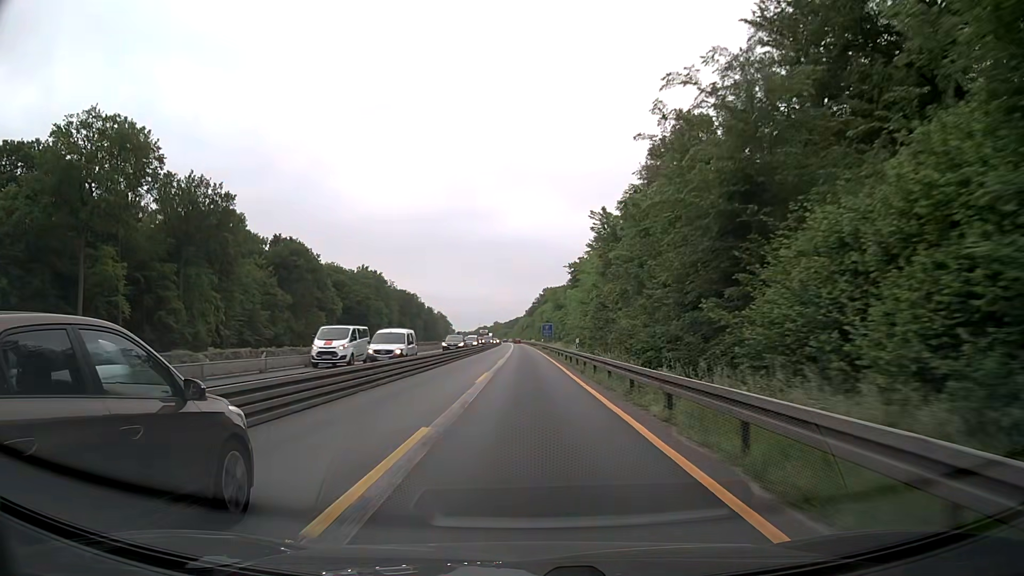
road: motorway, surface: asphalt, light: Day
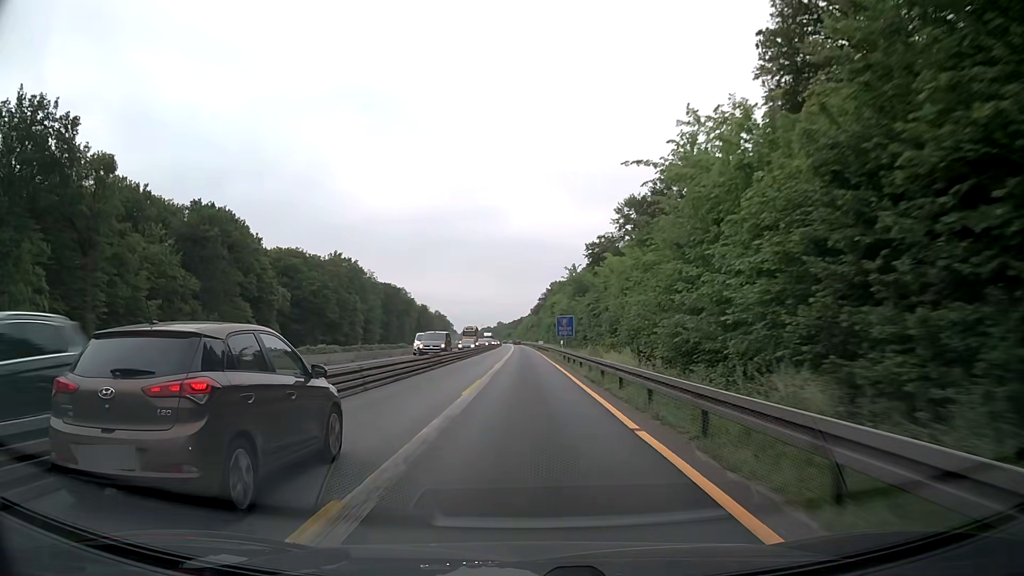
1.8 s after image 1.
(+0.1, +38.7) m; 0°
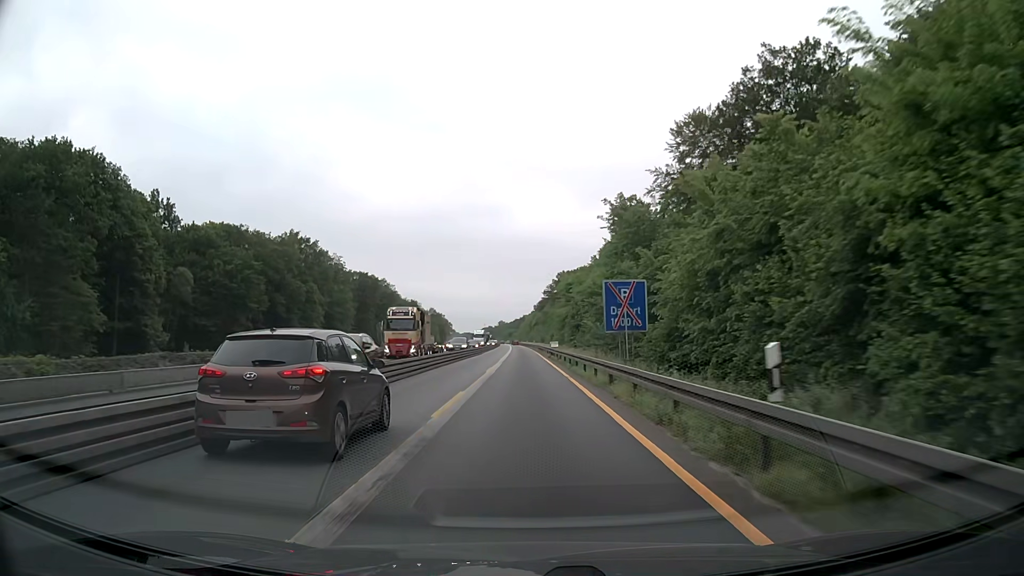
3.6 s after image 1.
(0.0, +38.7) m; 0°
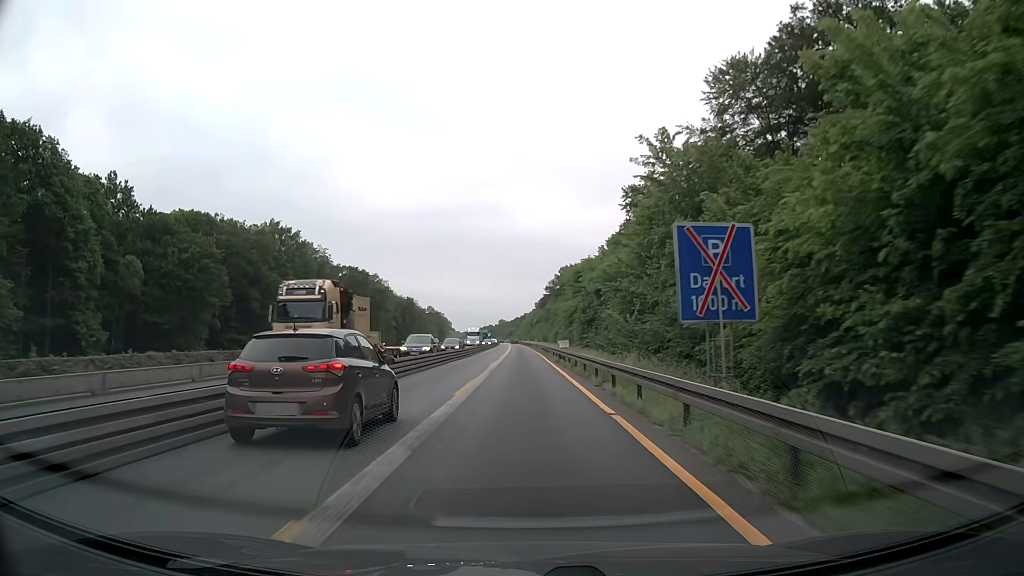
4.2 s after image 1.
(0.0, +12.9) m; 0°
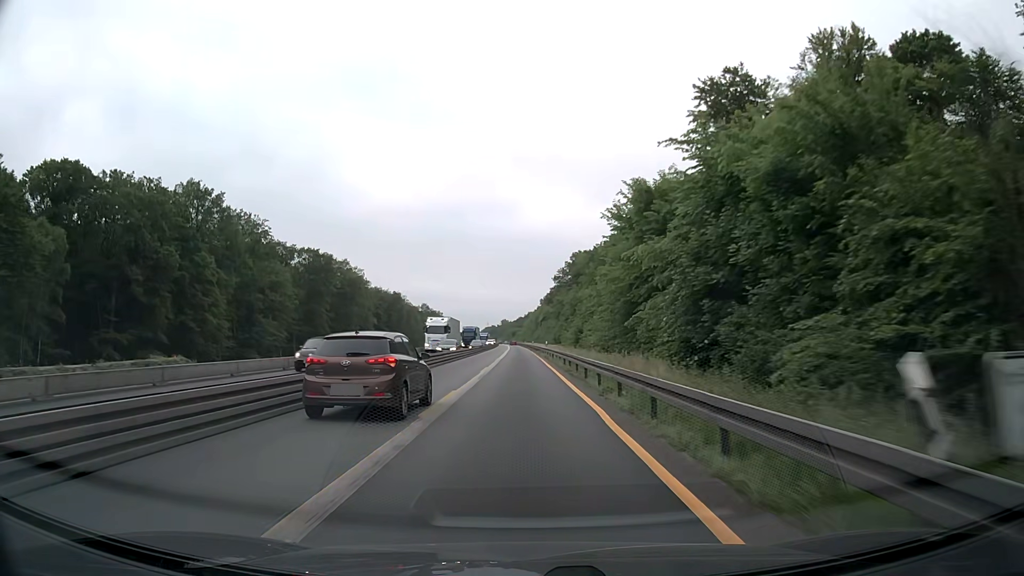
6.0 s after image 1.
(0.0, +38.7) m; 0°
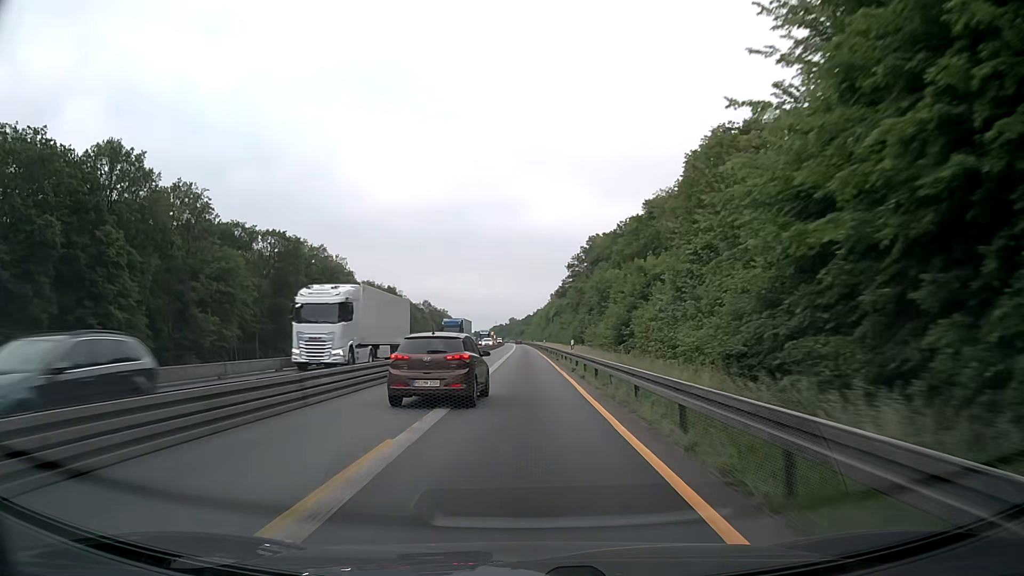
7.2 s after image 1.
(-0.1, +25.8) m; -1°
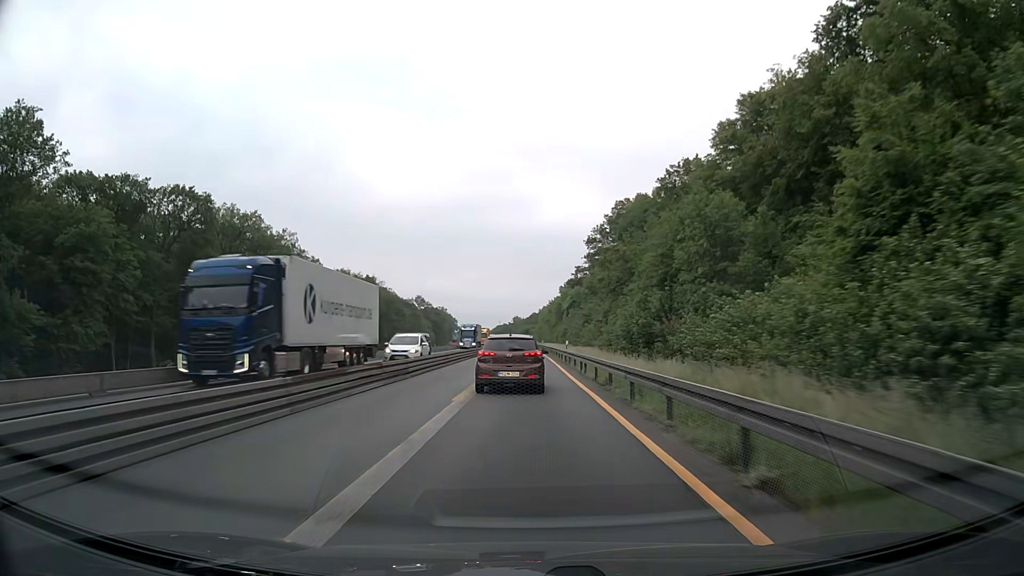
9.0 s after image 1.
(-0.2, +38.6) m; -1°
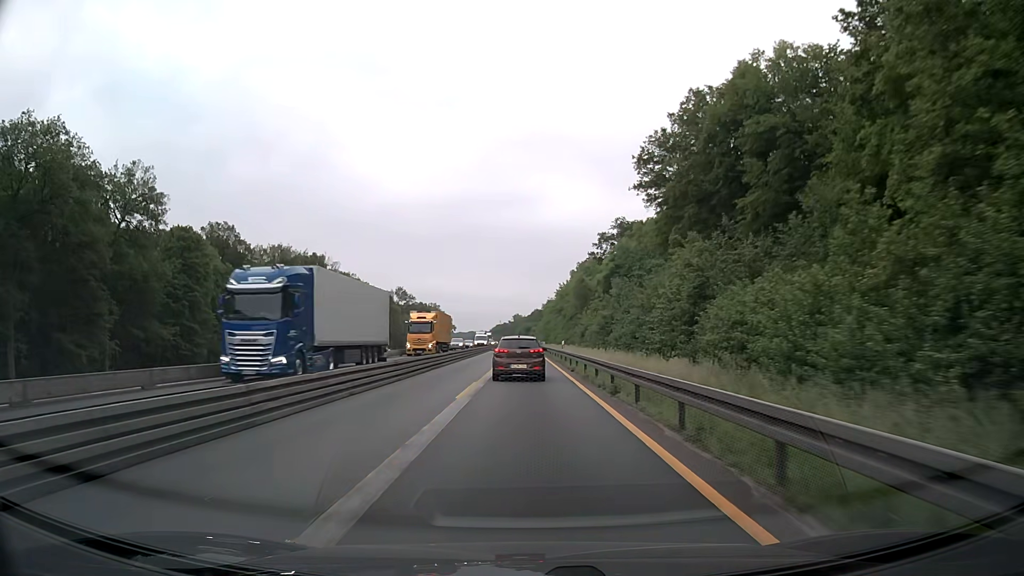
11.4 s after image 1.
(+0.1, +51.5) m; 0°
(0, +10) (0, +20) (0, +30) (0, +40) (0, +50) (0, +60) (0, +70) (-1, +80) (-1, +90) (-1, +100) m
